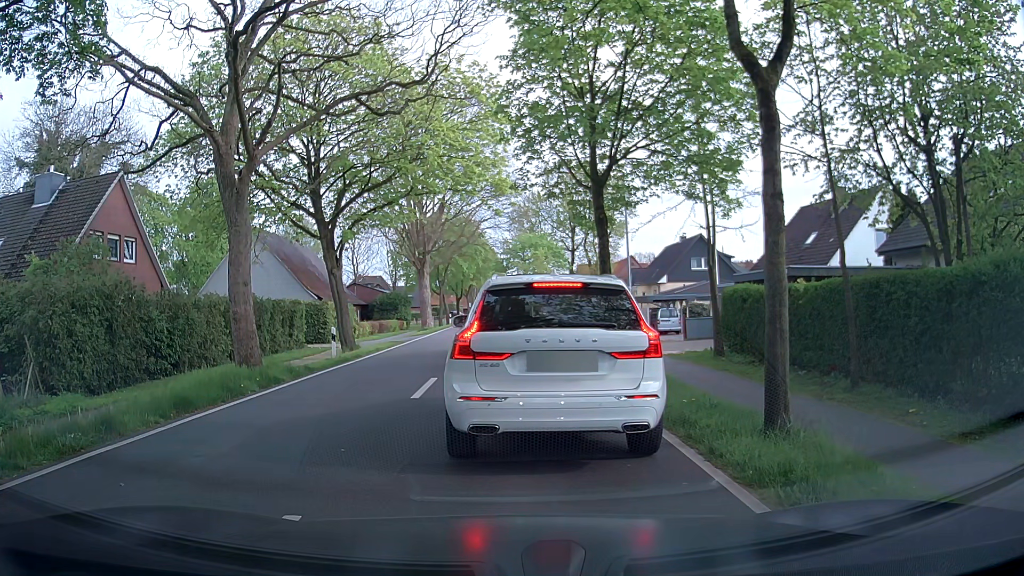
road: tertiary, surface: asphalt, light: Day
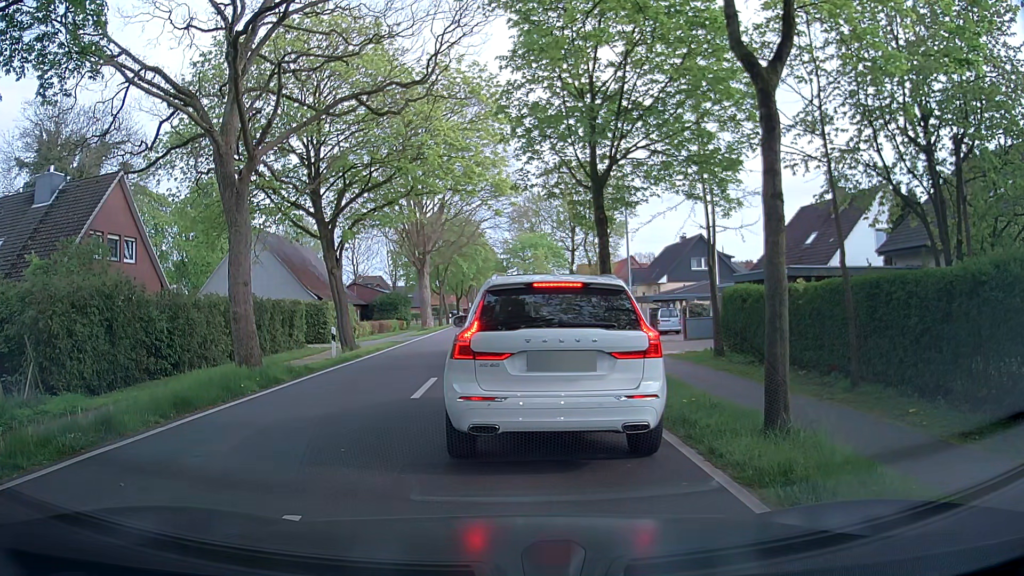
(0.0, 0.0) m; 0°
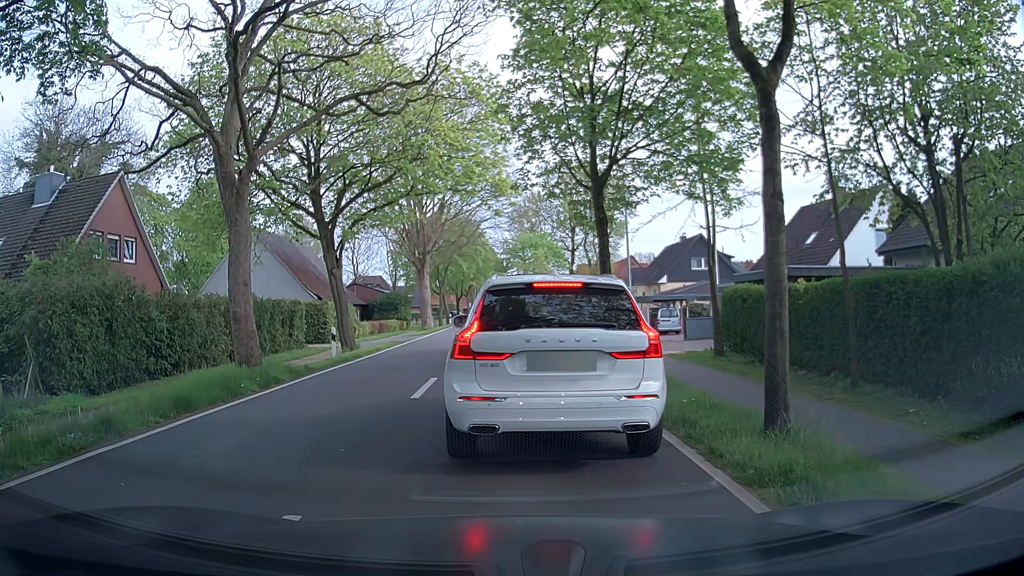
(0.0, 0.0) m; 0°
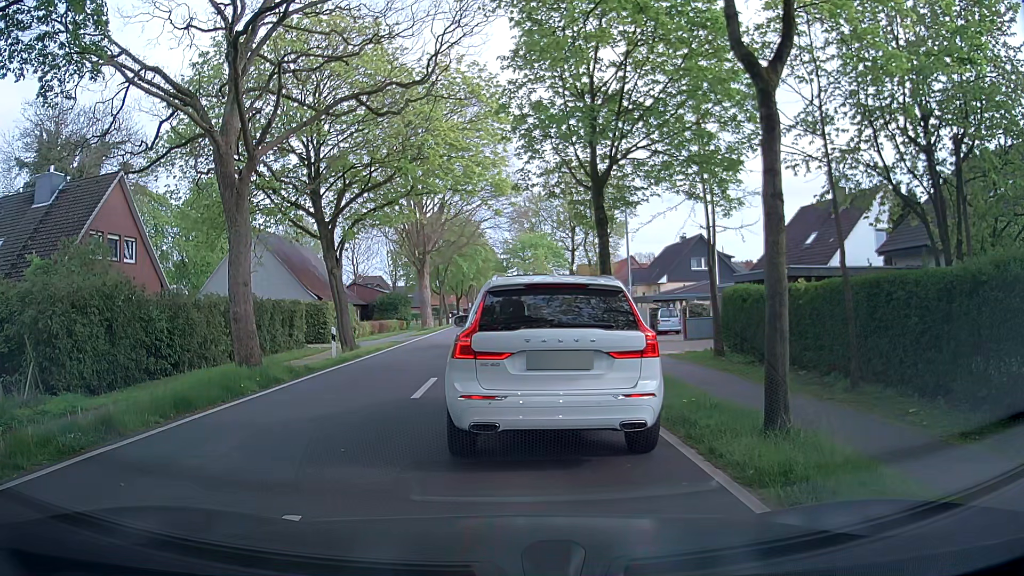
(0.0, 0.0) m; 0°
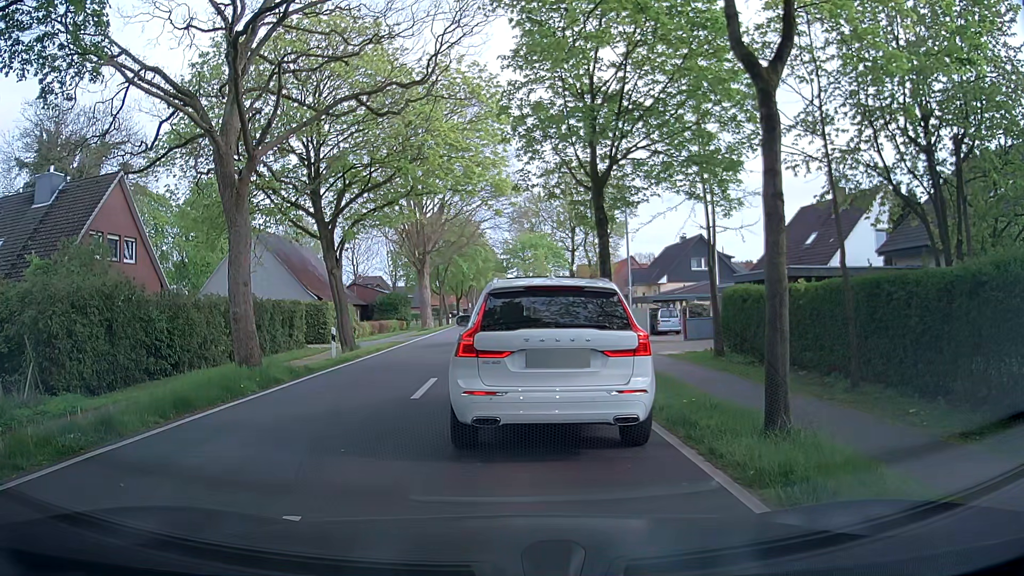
(0.0, 0.0) m; 0°
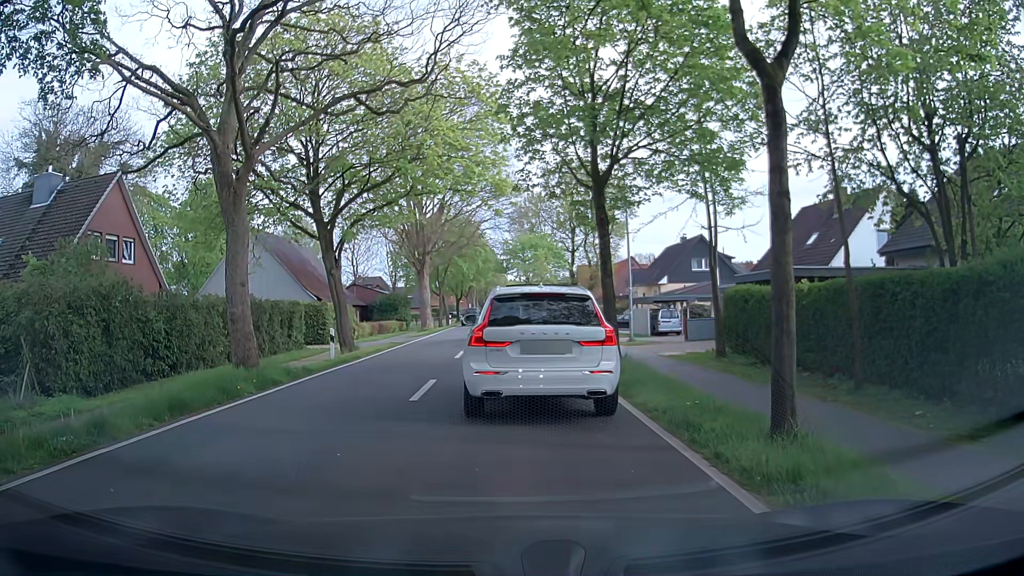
(0.0, +0.1) m; 0°
